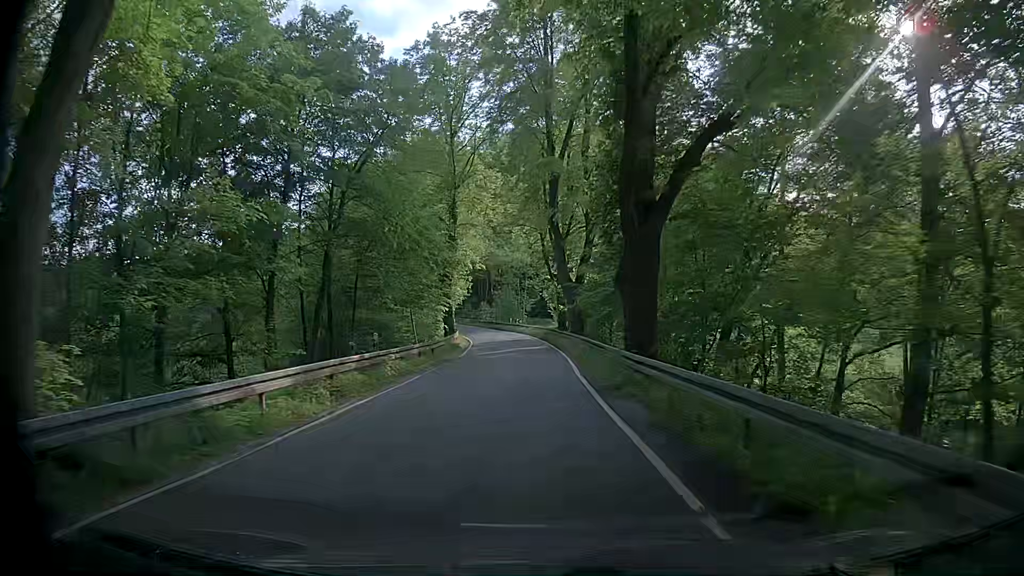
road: tertiary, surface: asphalt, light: Day
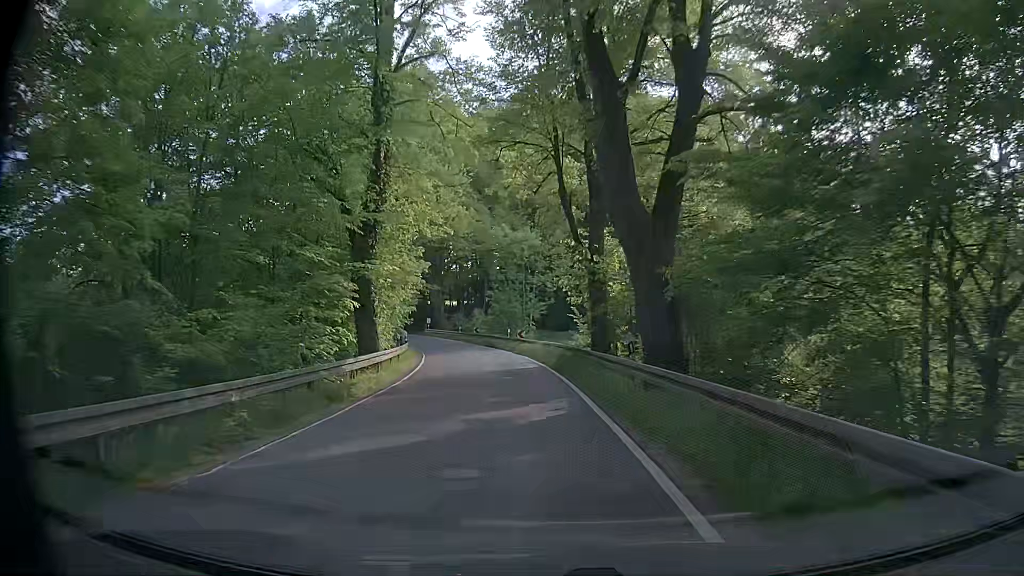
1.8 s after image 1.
(-0.4, +25.1) m; -2°
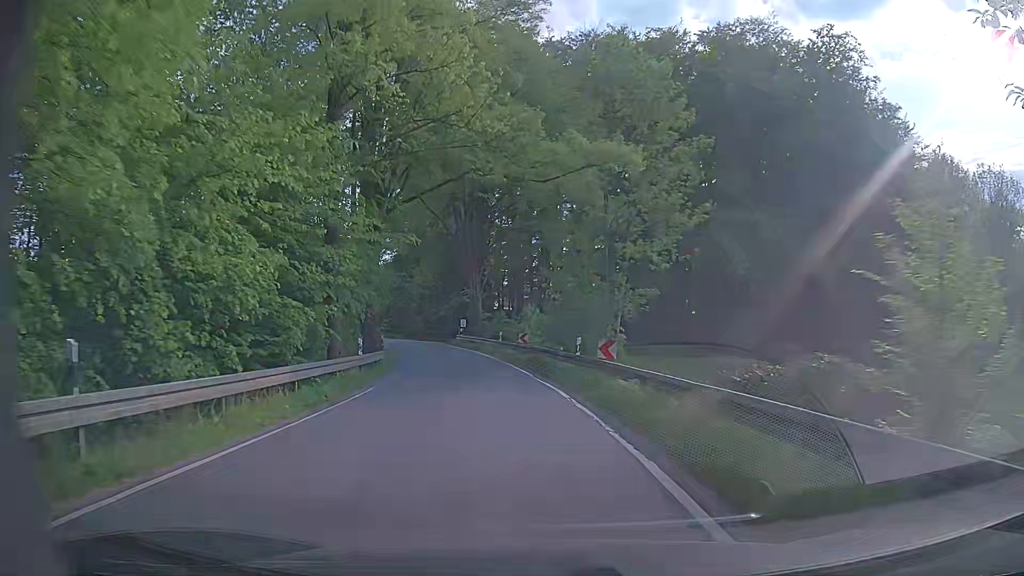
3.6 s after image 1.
(-0.9, +25.0) m; -6°
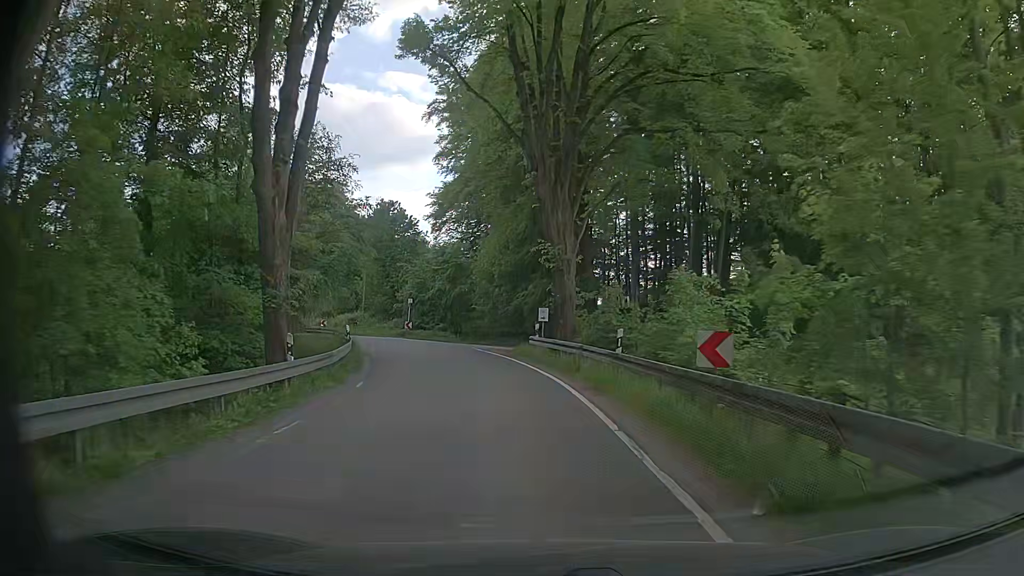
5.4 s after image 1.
(-1.7, +25.0) m; -8°
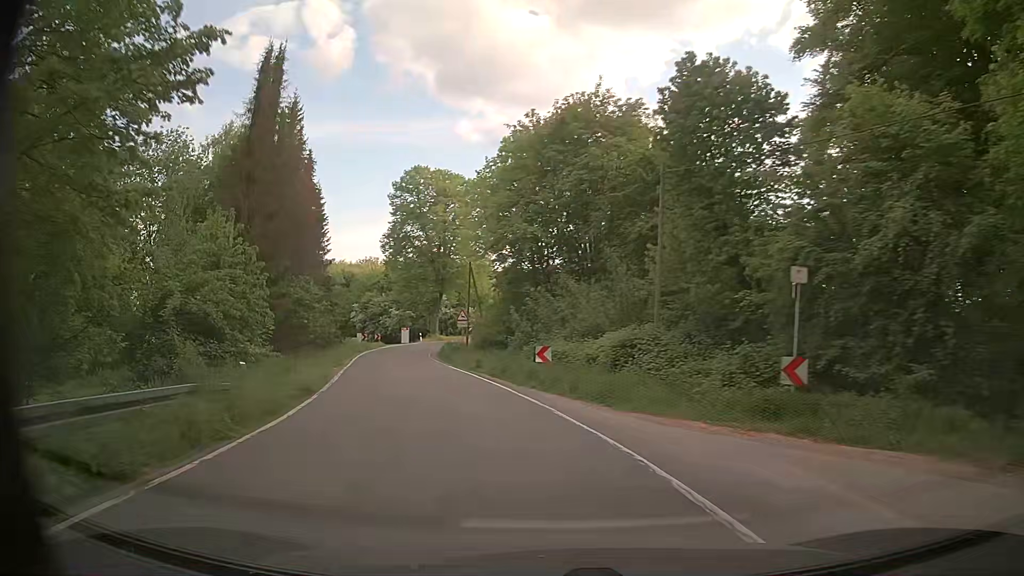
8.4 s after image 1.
(-7.3, +37.2) m; -29°
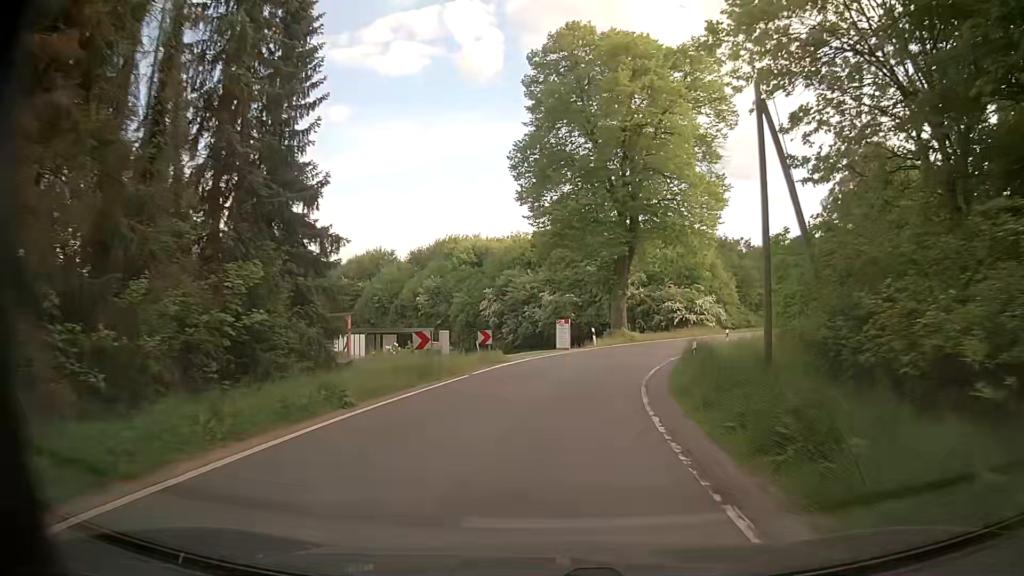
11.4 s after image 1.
(-7.9, +39.3) m; -15°
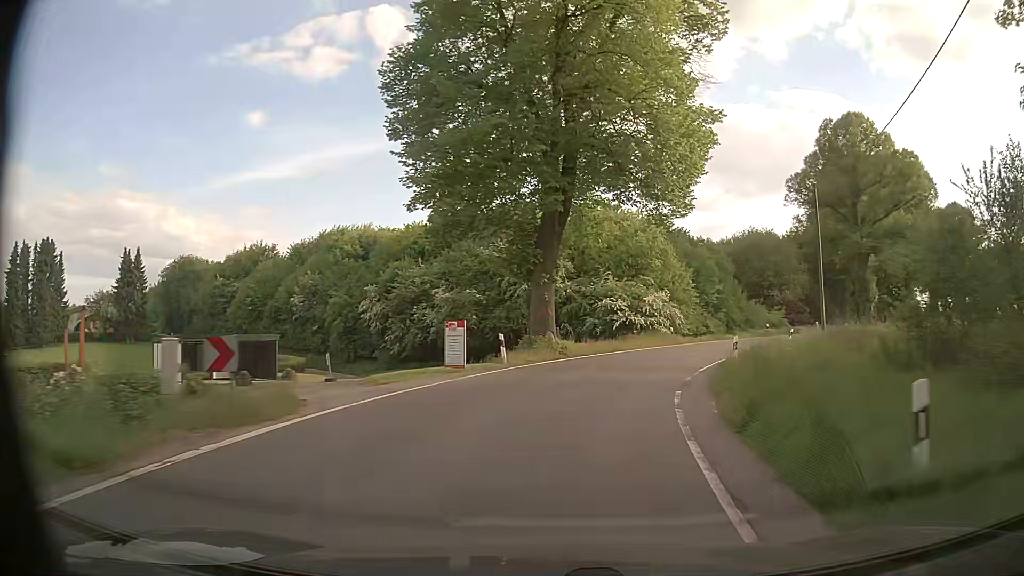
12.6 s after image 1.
(+0.8, +16.0) m; +7°
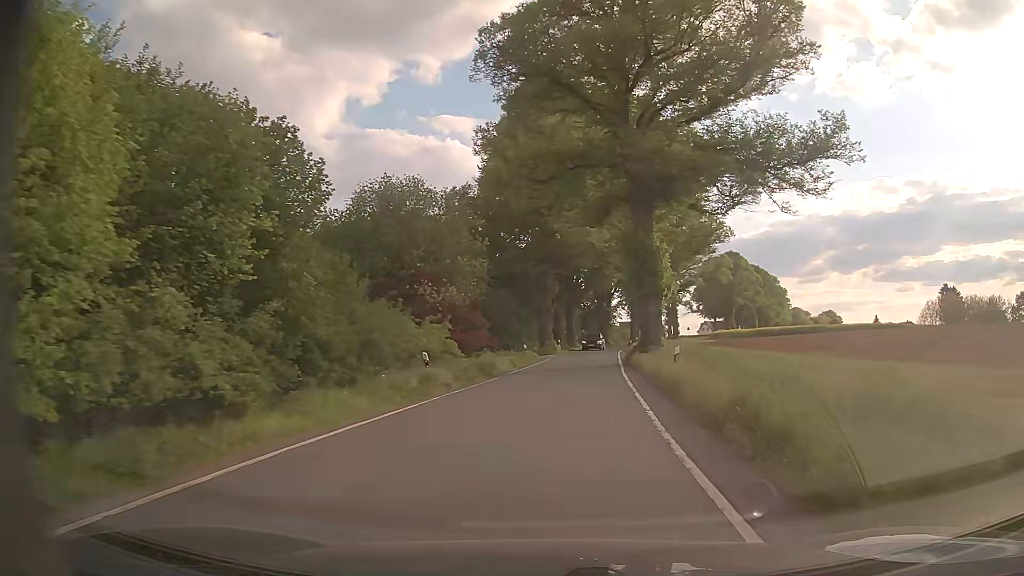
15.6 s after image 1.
(+11.3, +37.8) m; +32°
(0, +10) (+1, +20) (+2, +30) (+3, +40) (+4, +50) (+5, +60) (+6, +70) (+8, +79) (+11, +89) (+14, +99) m
